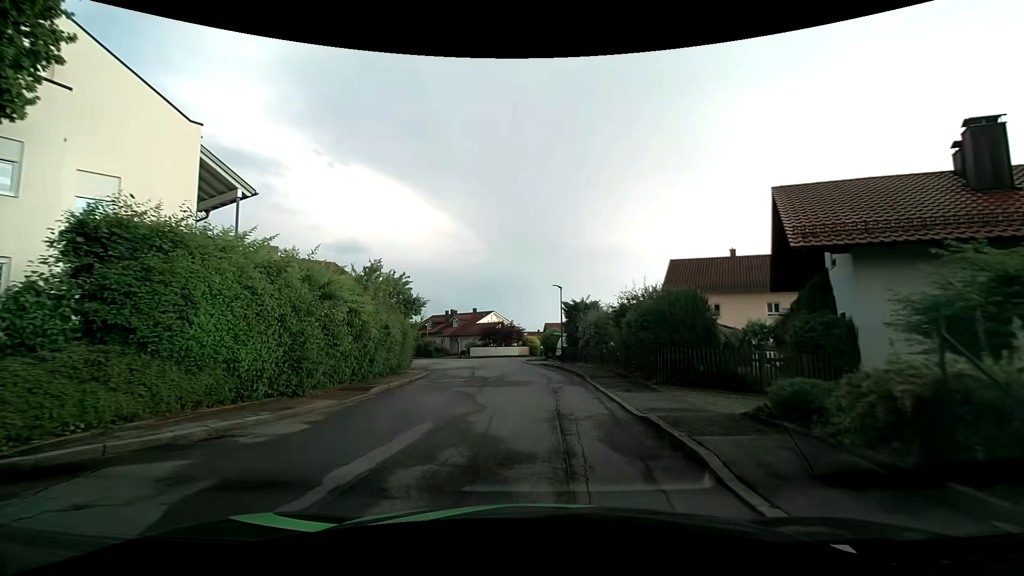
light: Day
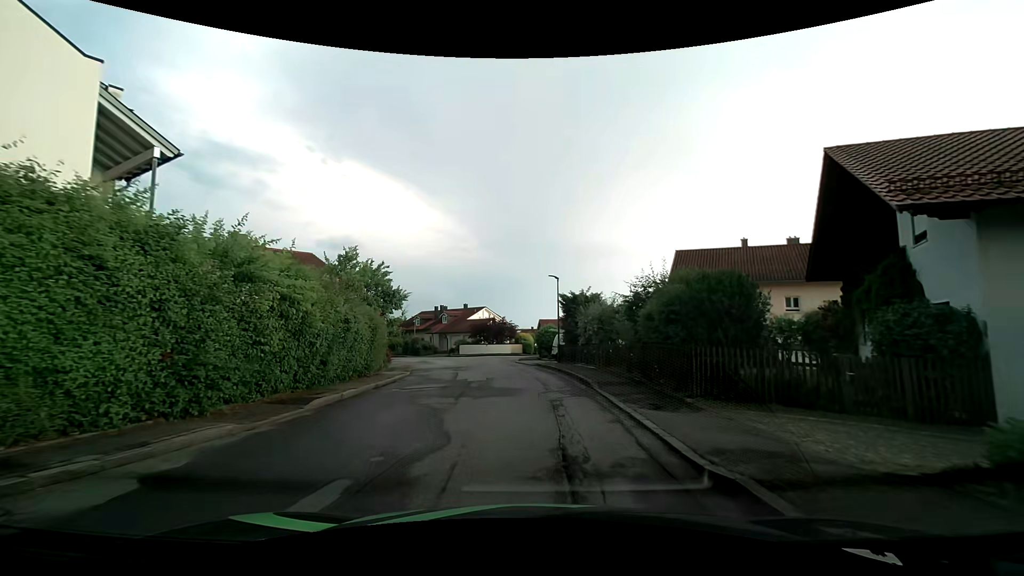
(0.0, +3.7) m; +2°
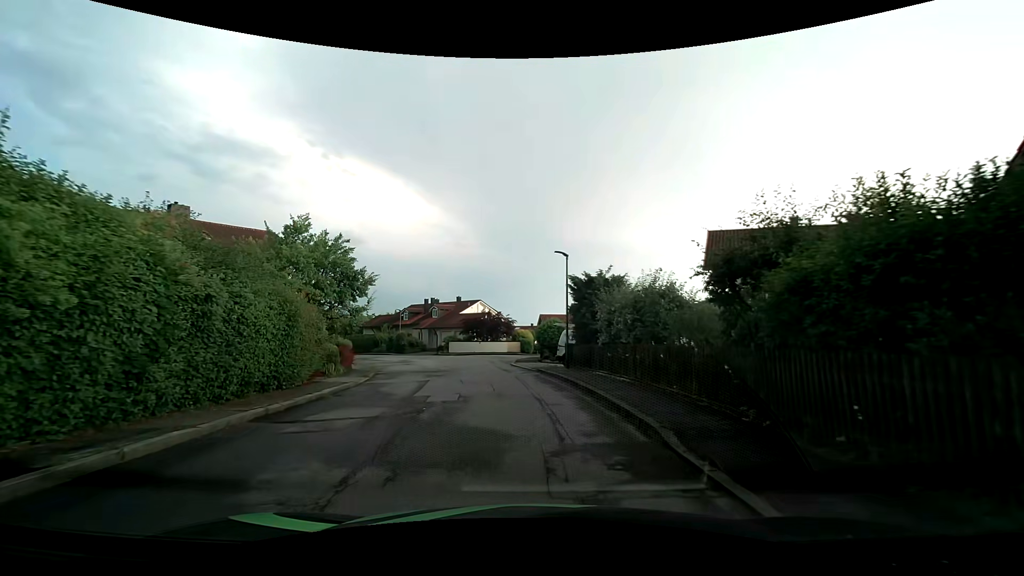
(-0.1, +7.2) m; 0°
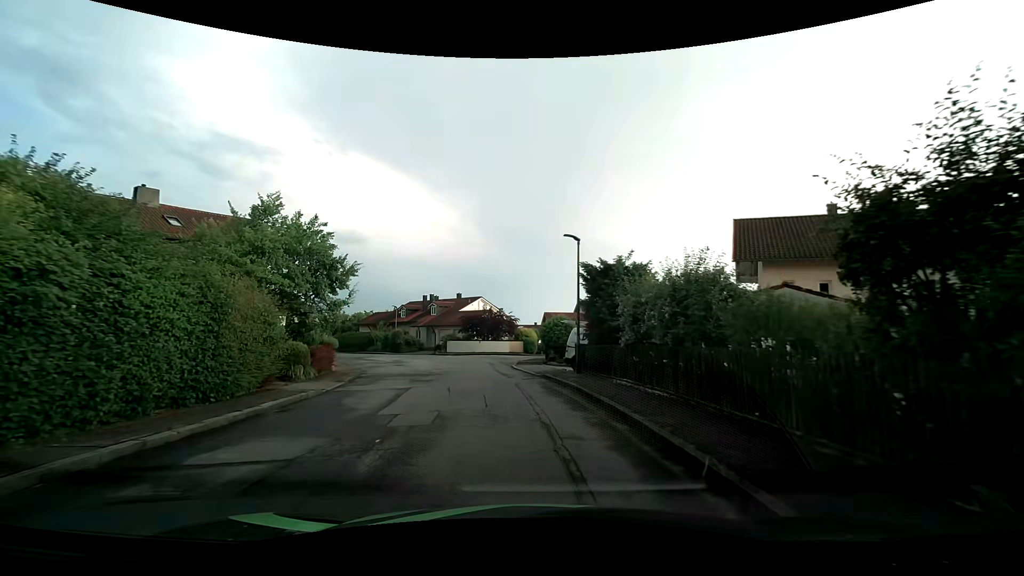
(0.0, +3.4) m; -1°
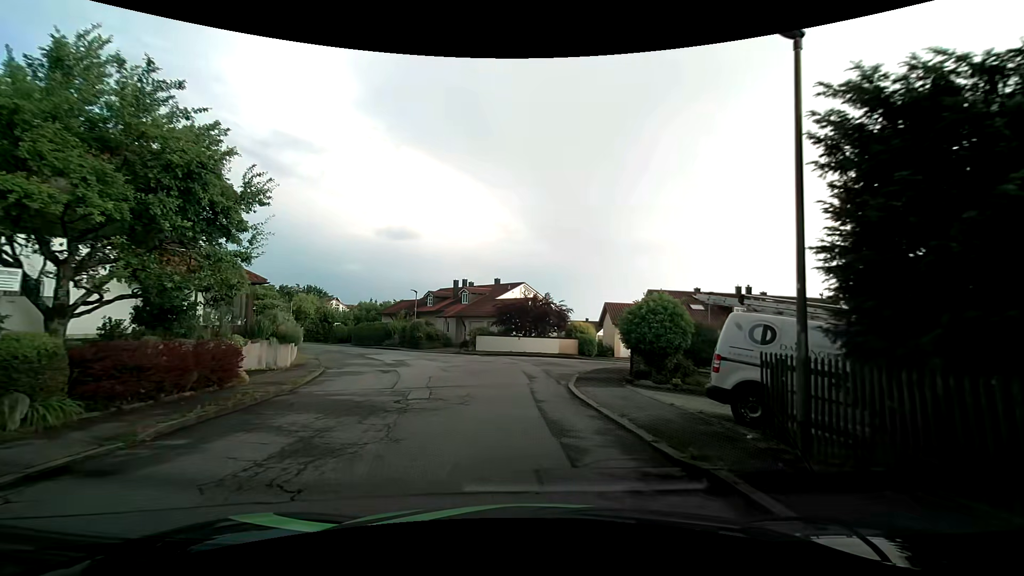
(-0.5, +12.3) m; -5°
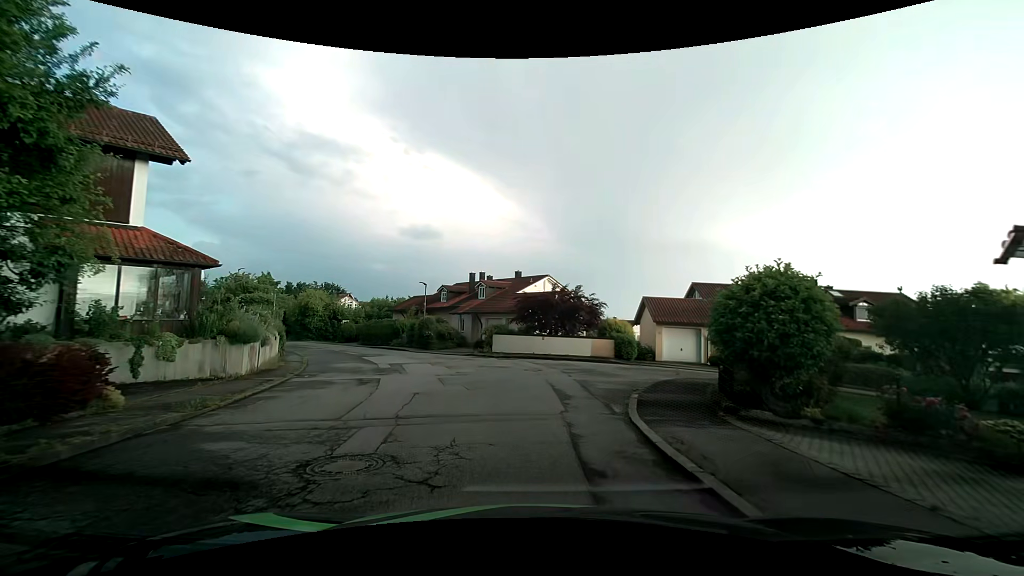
(-0.1, +5.6) m; -4°
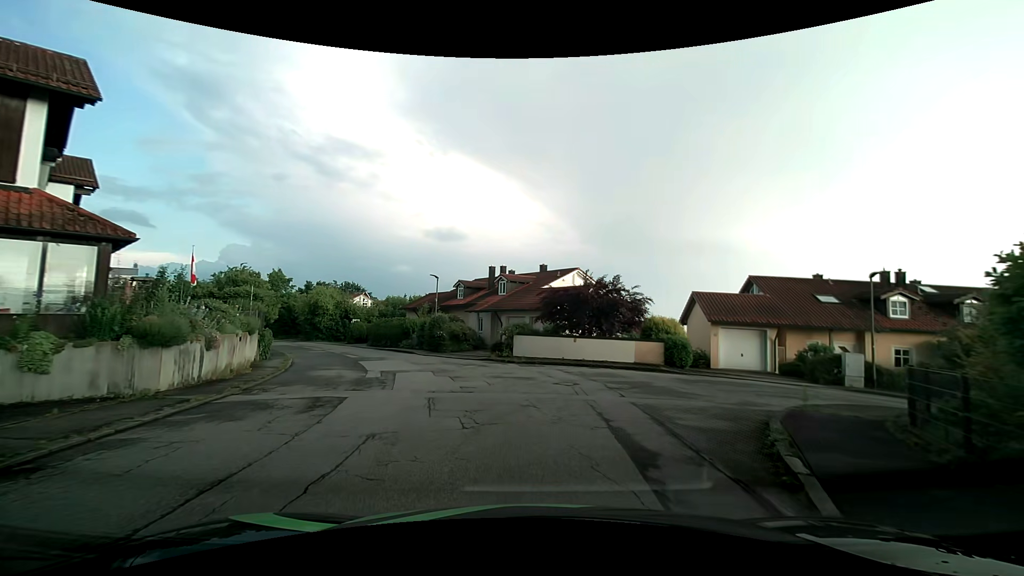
(0.0, +5.3) m; -2°
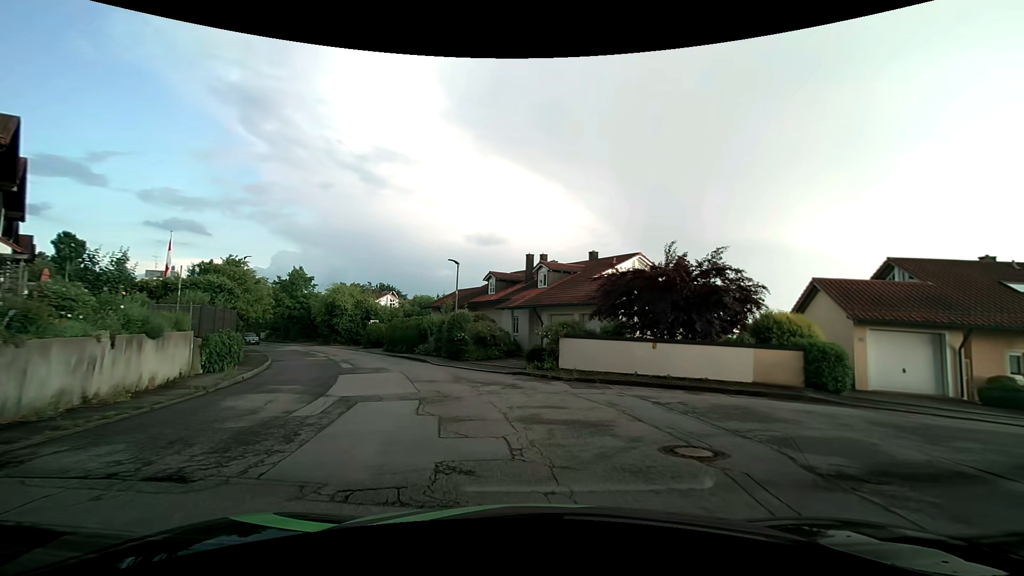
(-0.2, +8.3) m; -4°
(-1, +10) (-4, +19) (-8, +29) (-13, +37) (-18, +46) (-24, +54) (-31, +61) (-38, +69) (-44, +76) (-51, +83) m
